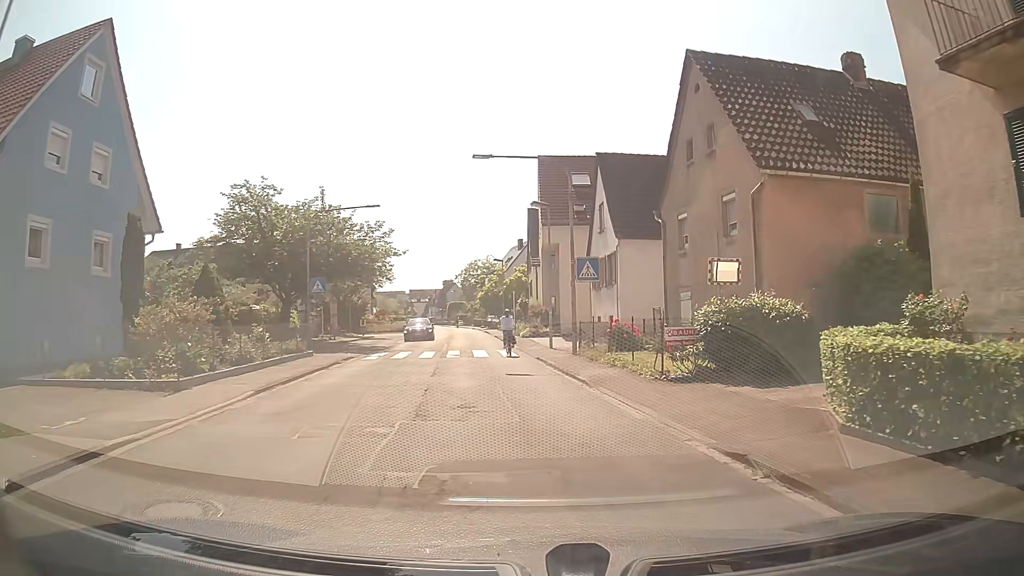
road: tertiary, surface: asphalt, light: Day
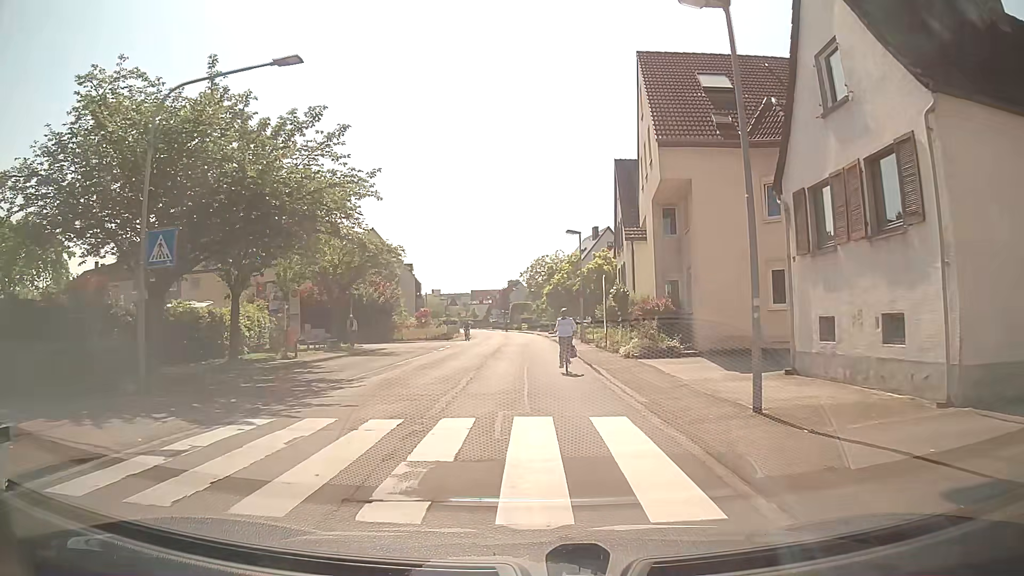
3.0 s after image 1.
(-0.6, +19.5) m; -4°
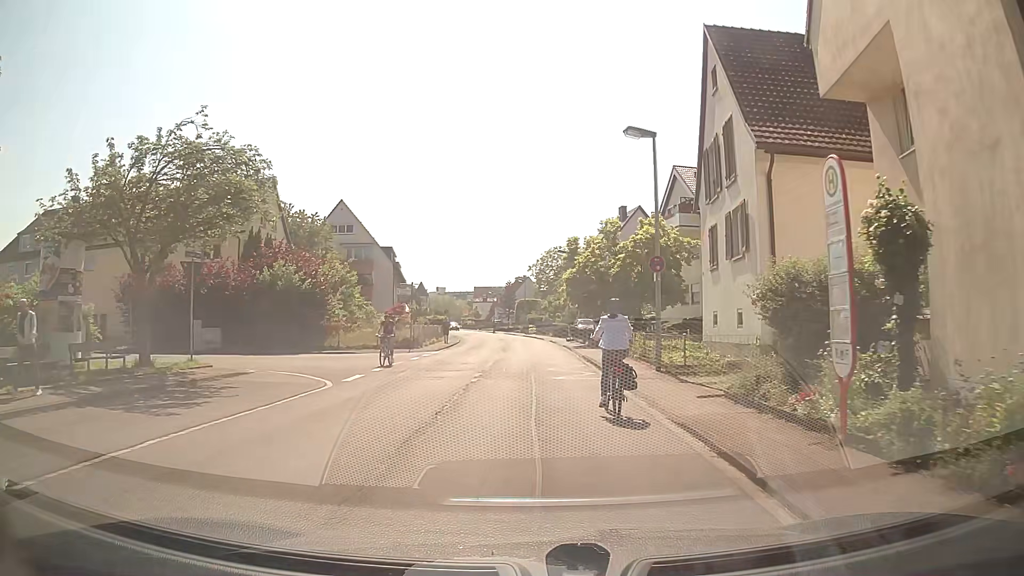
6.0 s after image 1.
(-0.3, +20.0) m; -2°
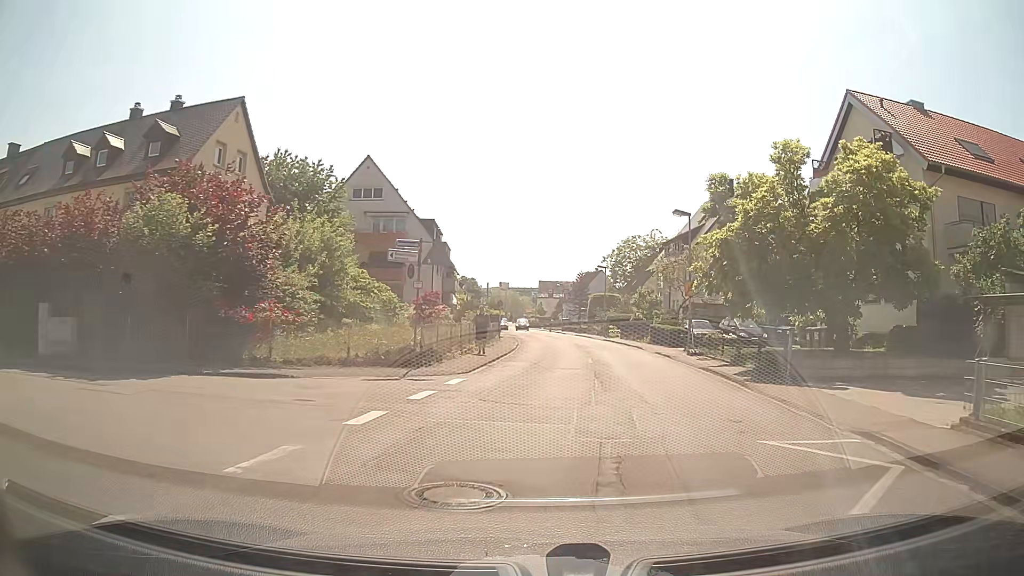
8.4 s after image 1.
(-1.2, +17.3) m; -5°
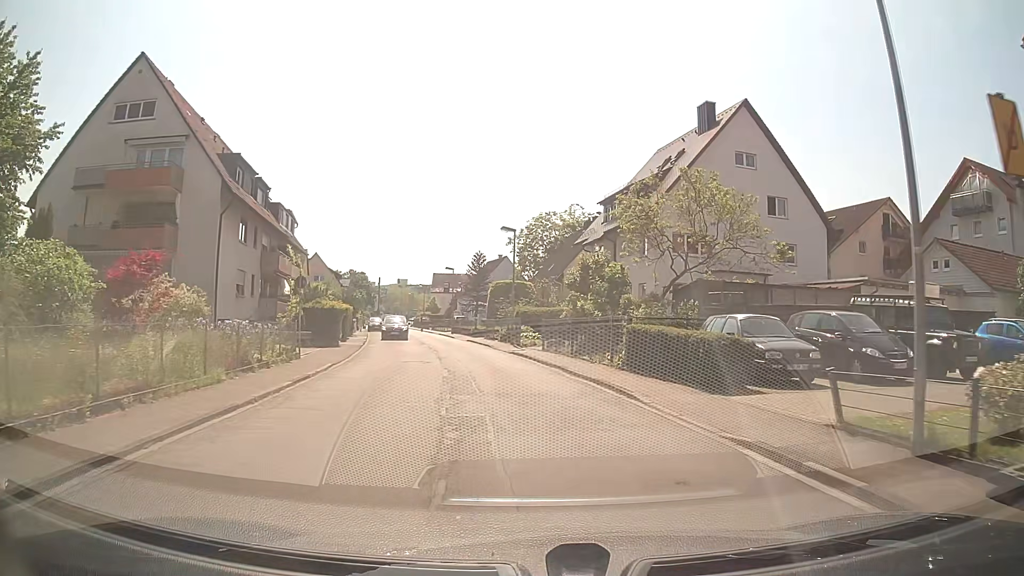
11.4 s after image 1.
(+2.1, +23.4) m; +7°
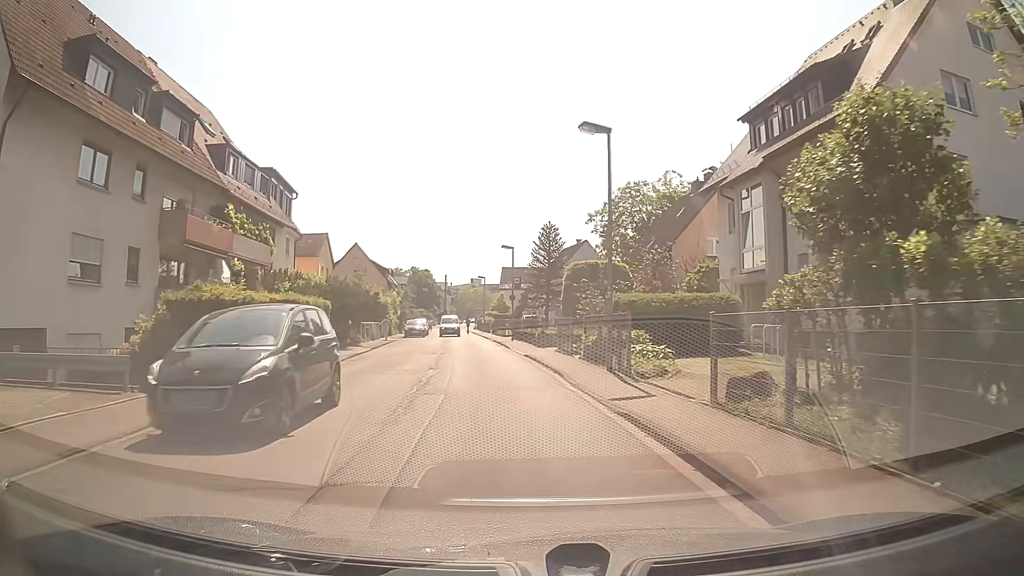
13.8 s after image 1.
(-0.6, +18.9) m; -5°
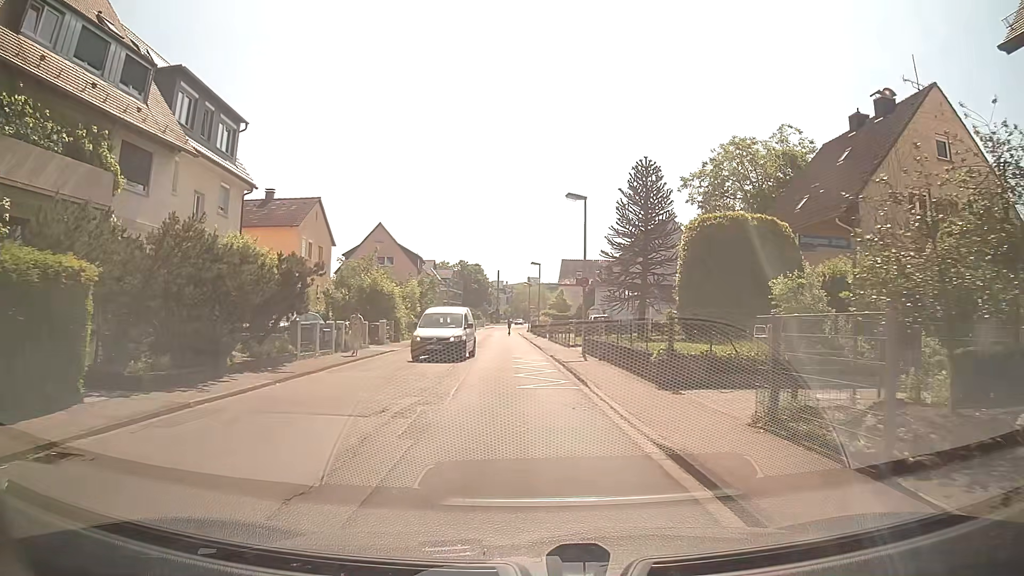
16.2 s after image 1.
(-1.1, +18.5) m; -5°
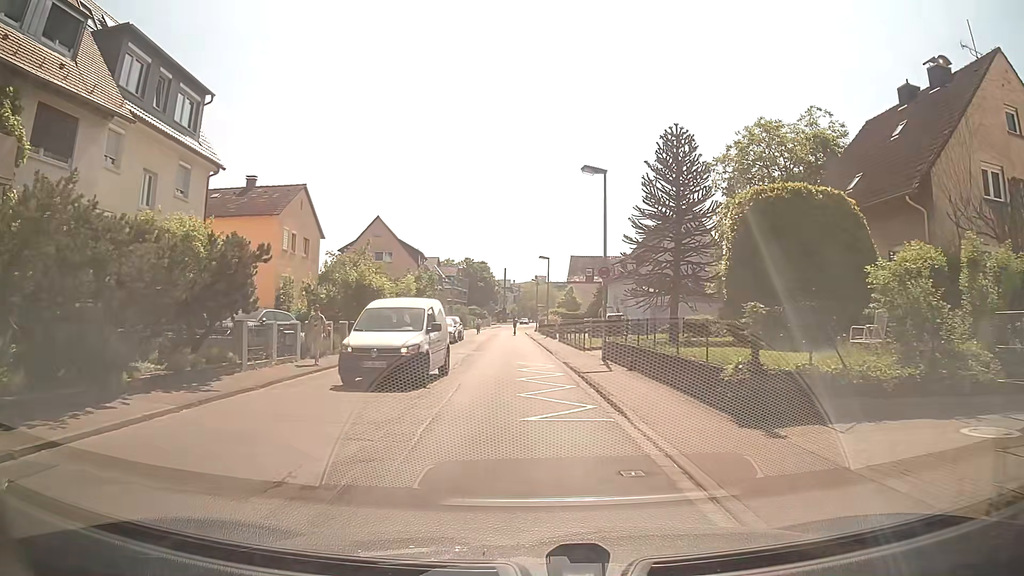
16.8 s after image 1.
(-0.1, +4.6) m; -1°
(0, +10) (0, +20) (-1, +30) (-1, +40) (-1, +50) (-1, +60) (-2, +70) (-2, +80) (-2, +90) (-1, +100) m
